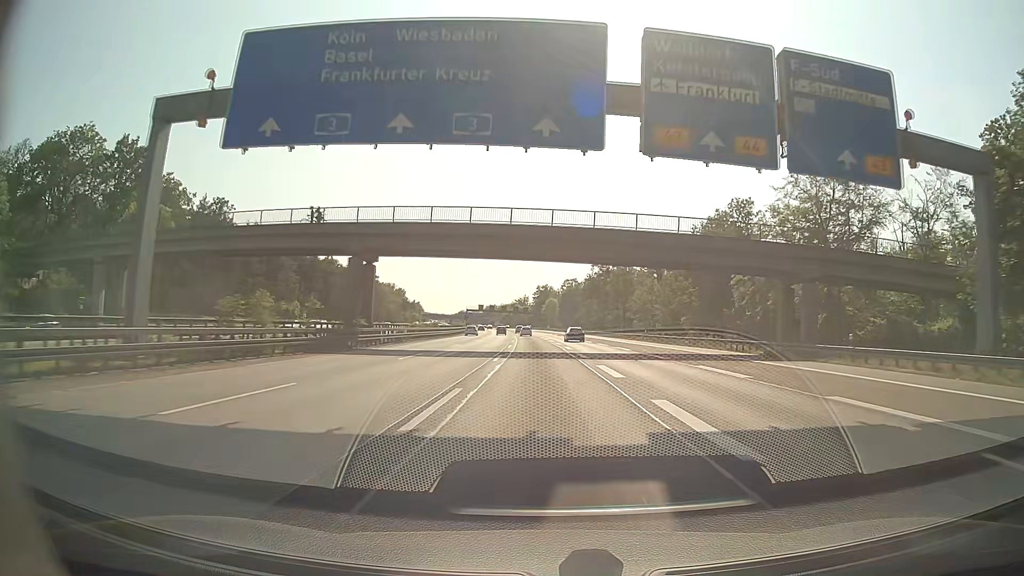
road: motorway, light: Day
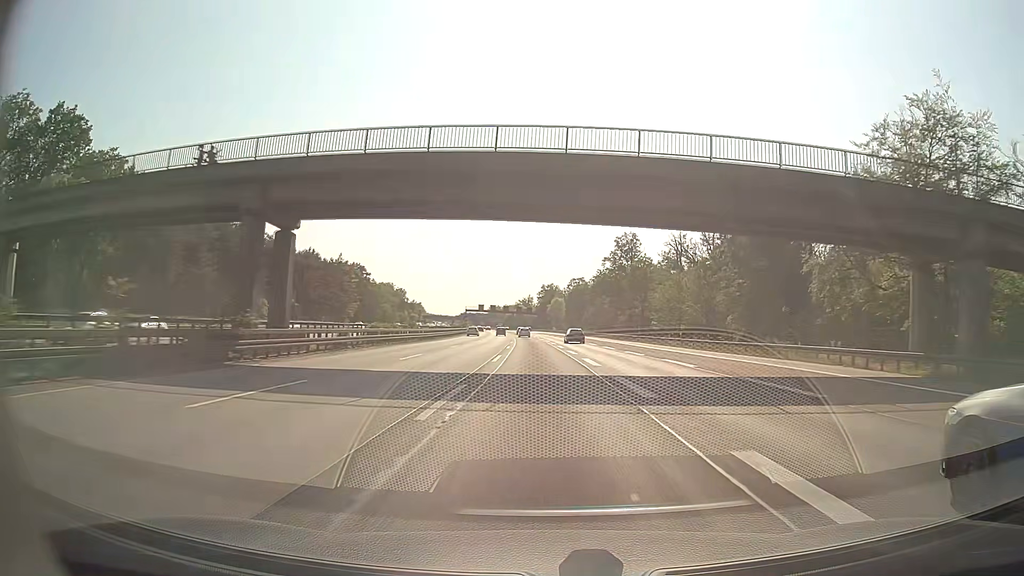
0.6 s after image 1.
(0.0, +17.4) m; 0°
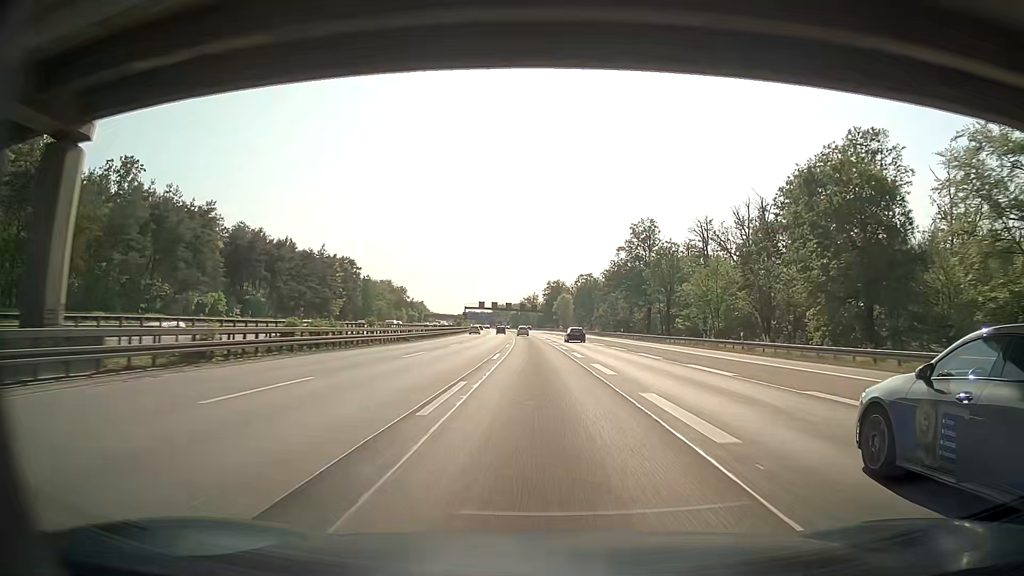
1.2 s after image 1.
(-0.1, +17.4) m; -1°
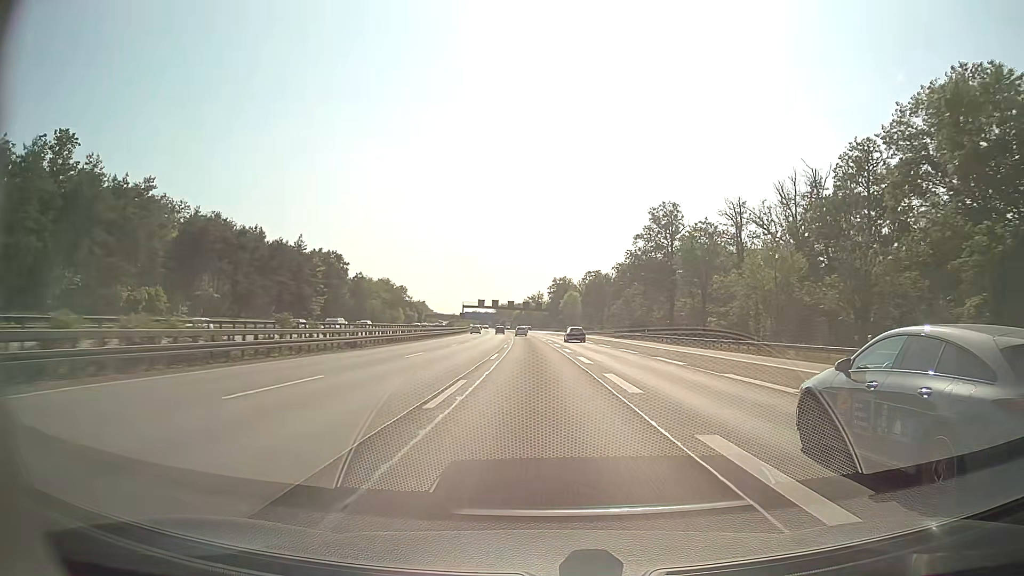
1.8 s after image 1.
(-0.1, +17.4) m; 0°
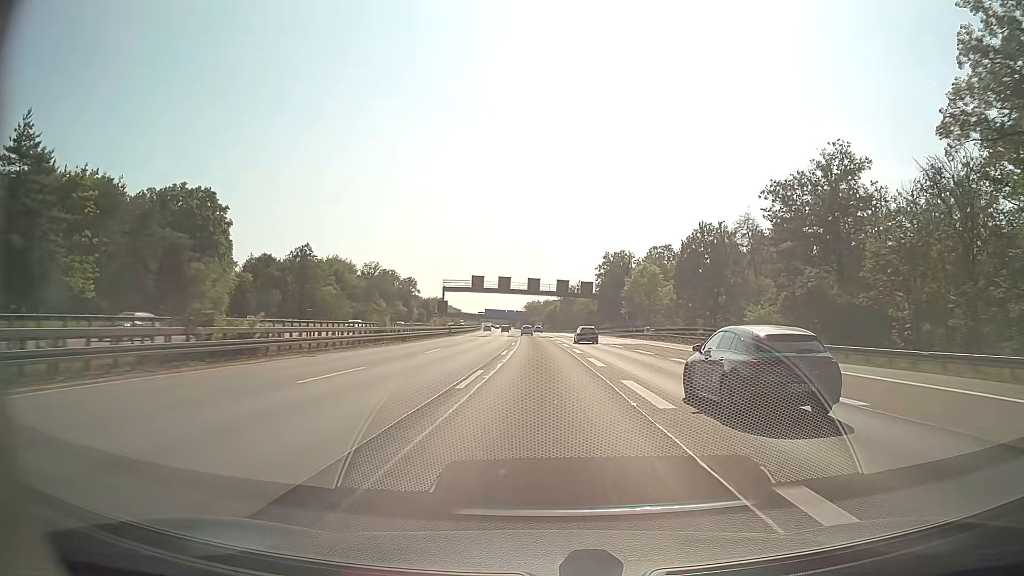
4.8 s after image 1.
(-2.2, +87.0) m; -3°
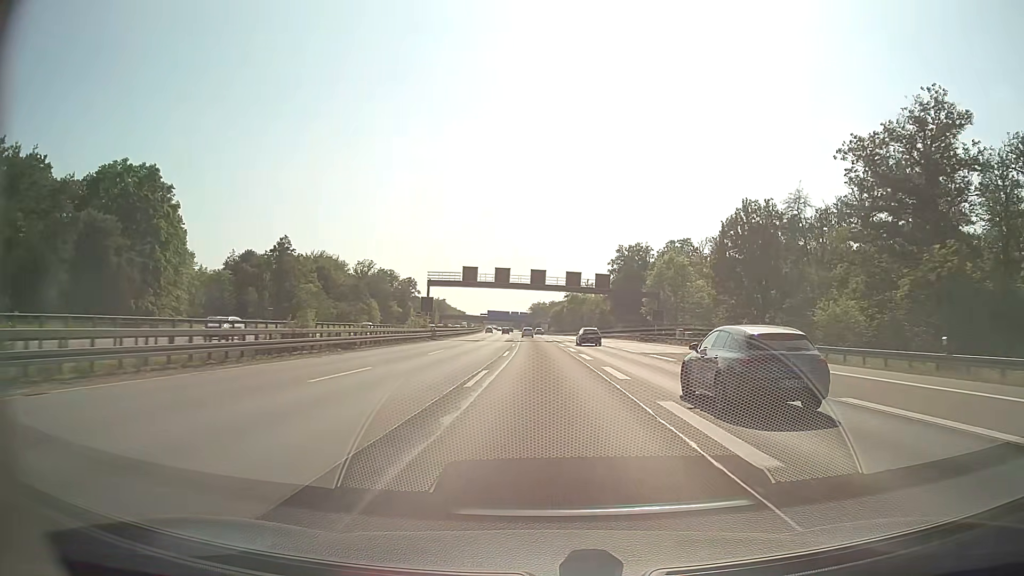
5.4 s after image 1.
(0.0, +17.4) m; 0°
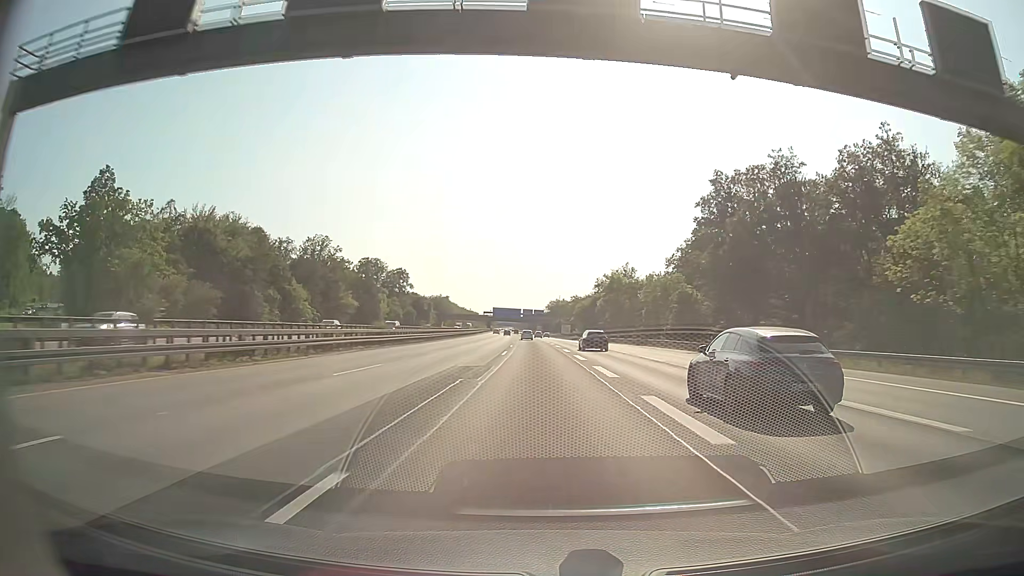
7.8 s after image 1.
(-1.0, +69.6) m; -2°
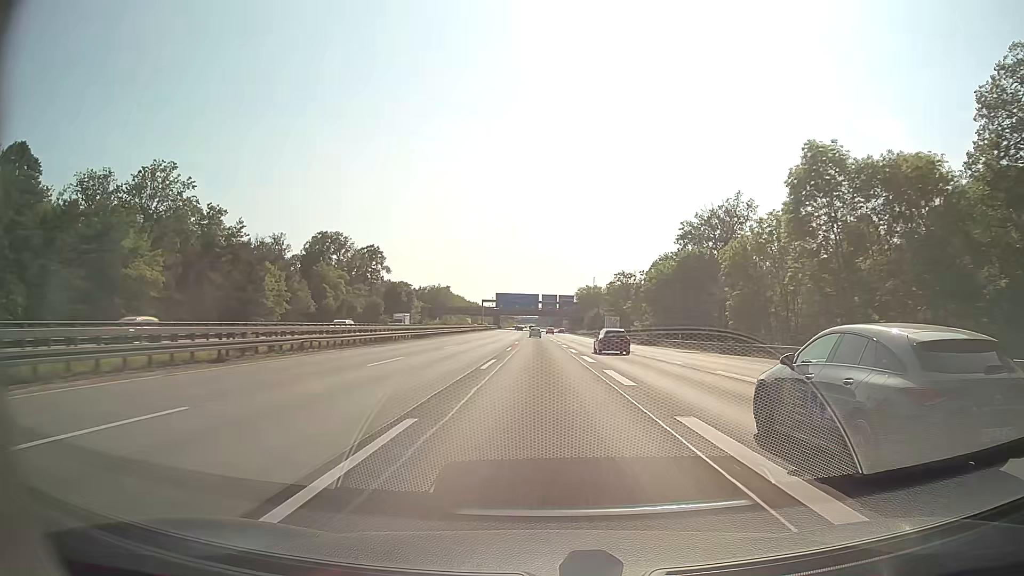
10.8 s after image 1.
(-1.6, +87.0) m; -2°
(0, +10) (0, +20) (0, +30) (0, +40) (0, +50) (0, +60) (0, +70) (-1, +80) (-1, +90) (-1, +100) m
